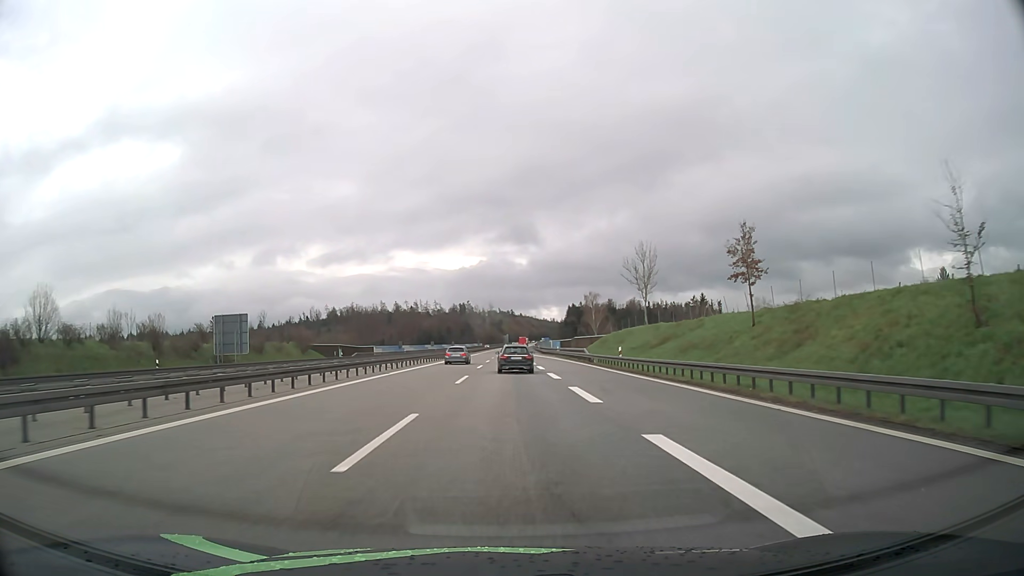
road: motorway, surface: asphalt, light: Day
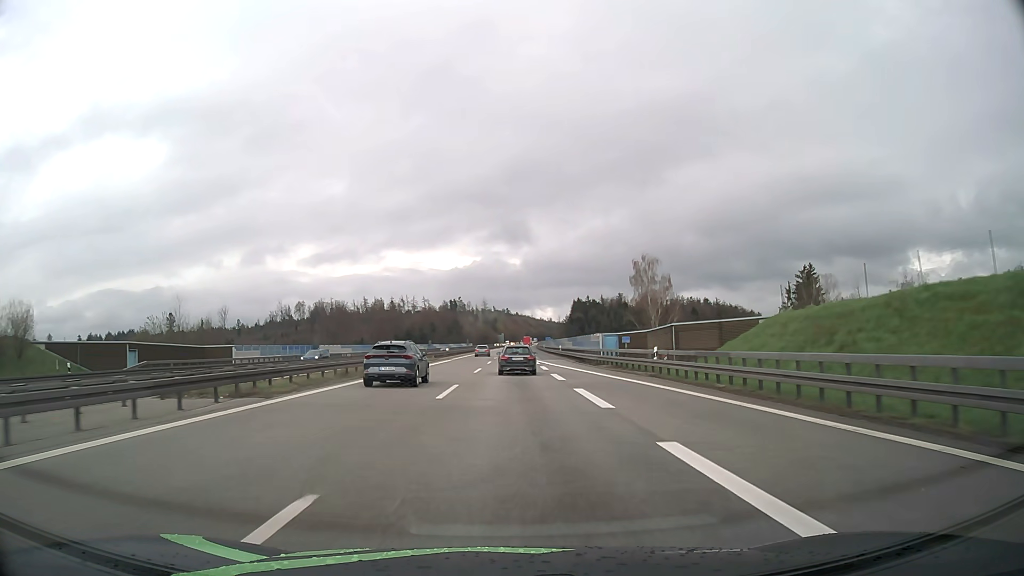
(0.0, +61.0) m; 0°
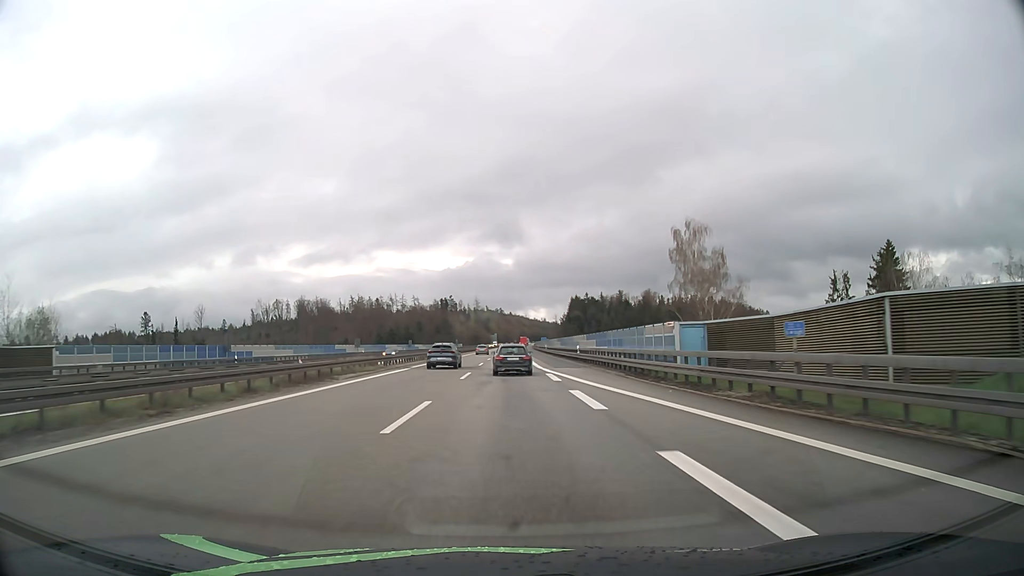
(+0.2, +24.9) m; +1°
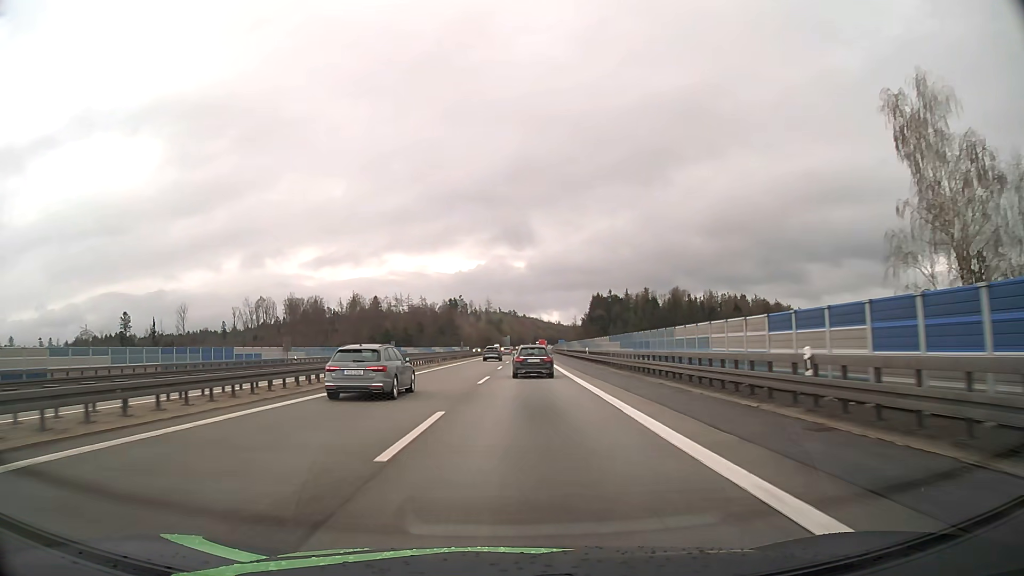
(-0.2, +38.7) m; -1°
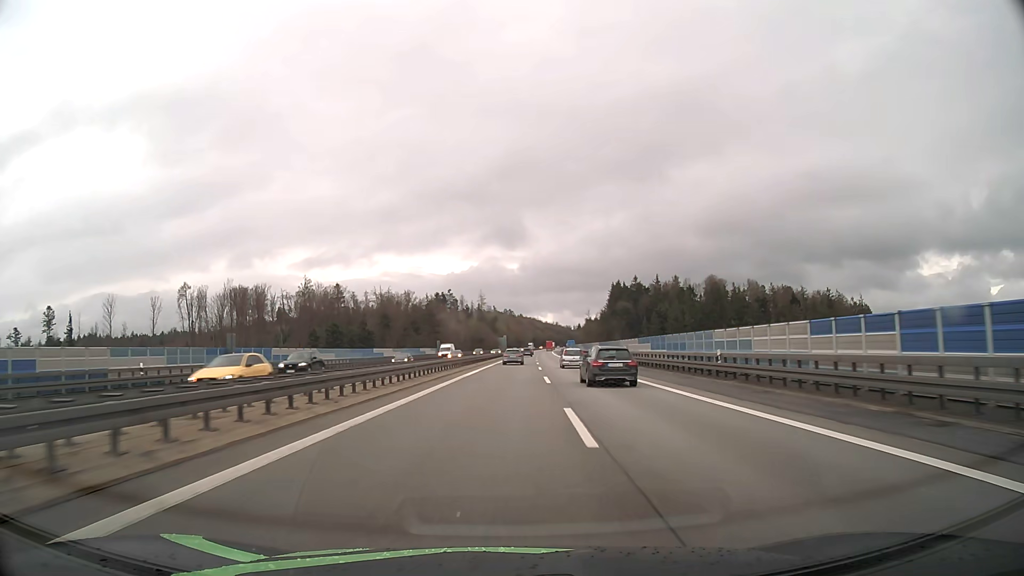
(-0.8, +70.2) m; 0°
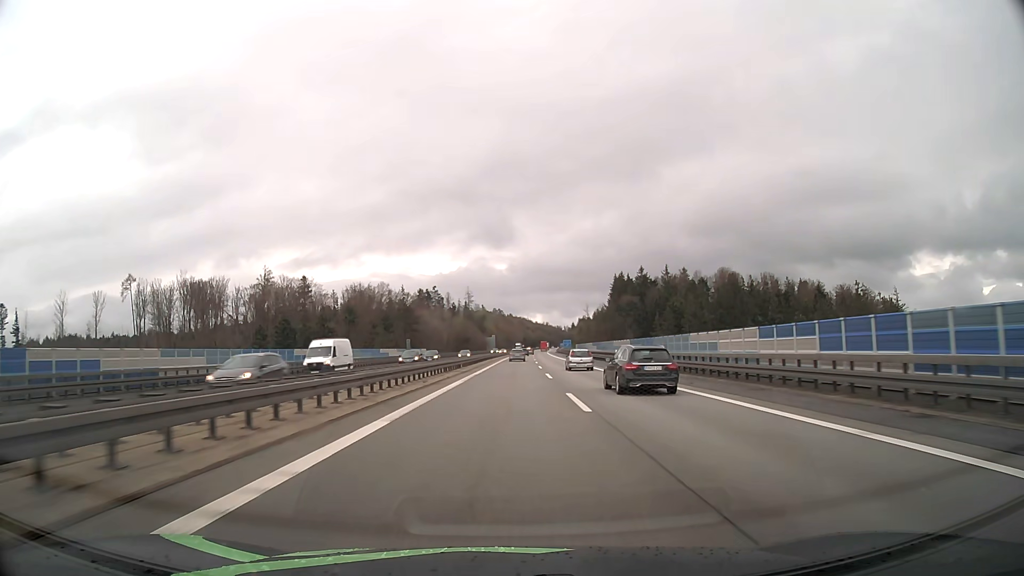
(+0.3, +30.5) m; +1°
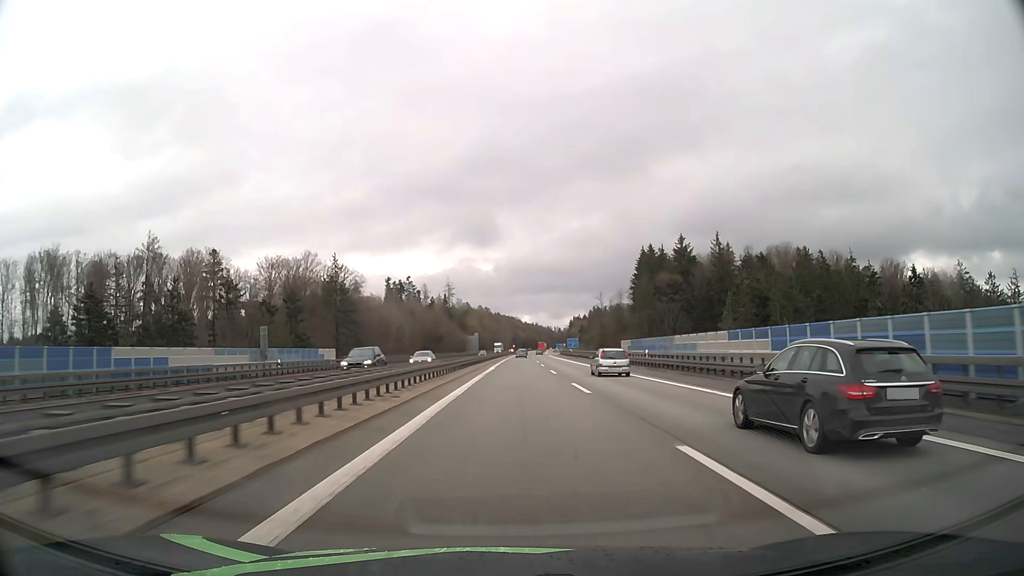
(+0.7, +65.5) m; +1°
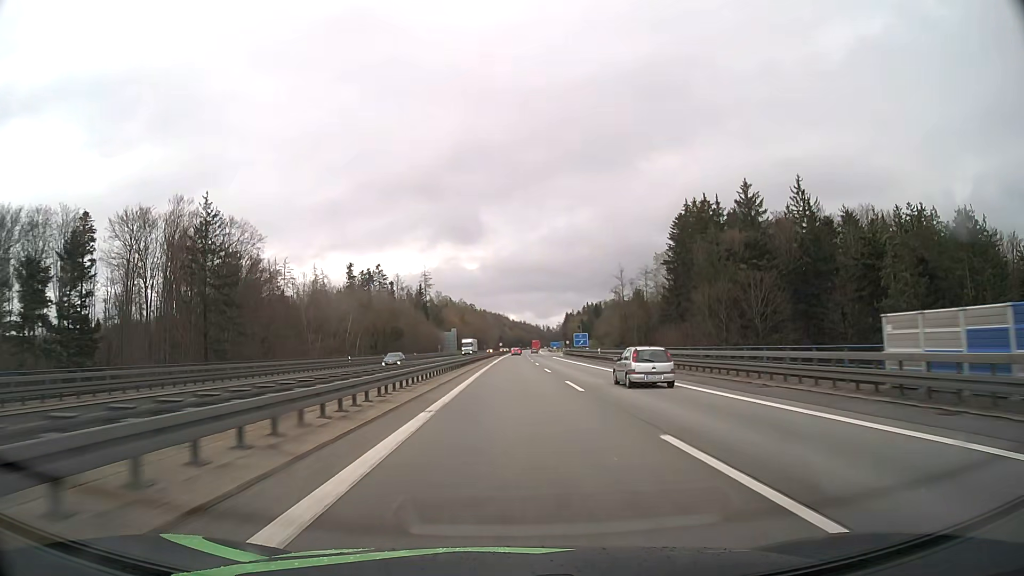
(+0.6, +52.5) m; +1°
(0, +10) (0, +20) (0, +30) (0, +40) (0, +50) (0, +60) (0, +70) (+1, +80) (+1, +90) (+1, +100) m
